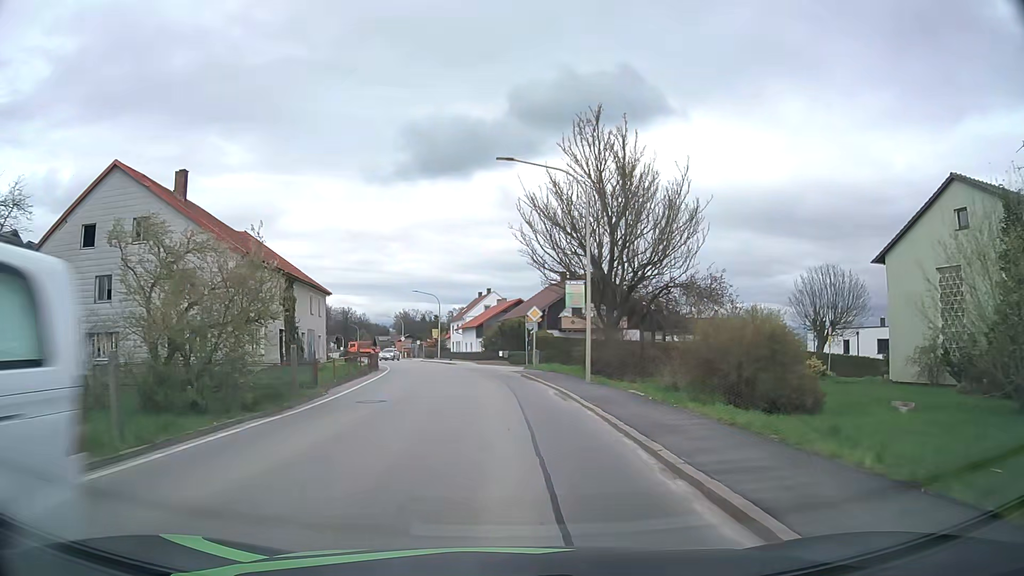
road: secondary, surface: asphalt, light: Day
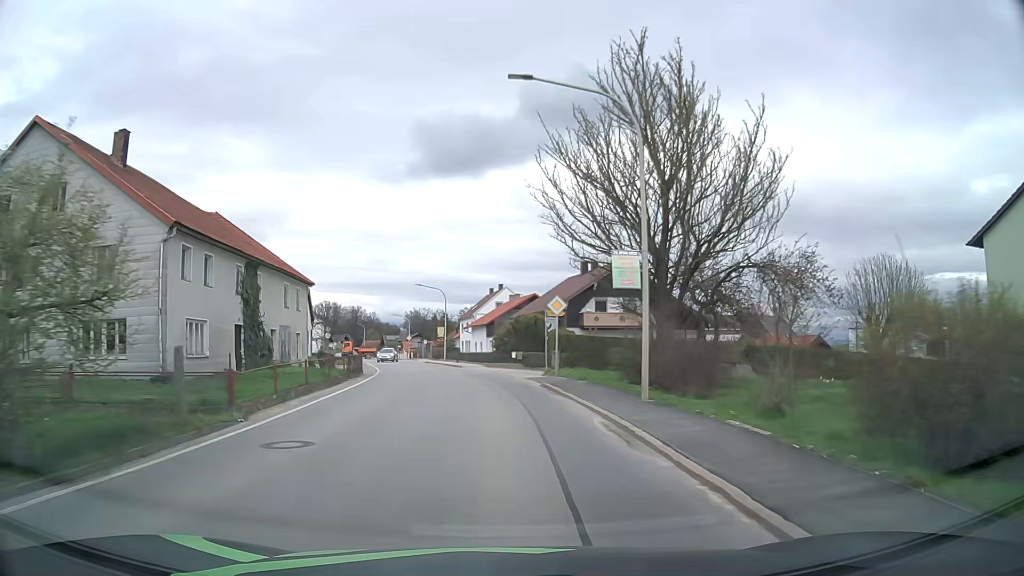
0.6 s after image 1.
(-0.1, +7.2) m; -1°
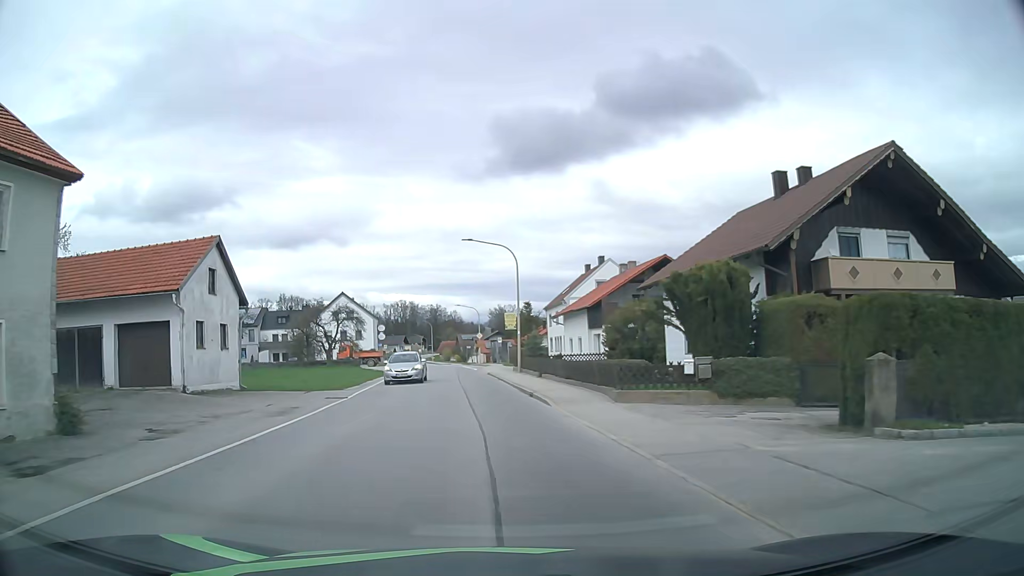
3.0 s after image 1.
(-1.5, +28.6) m; -7°
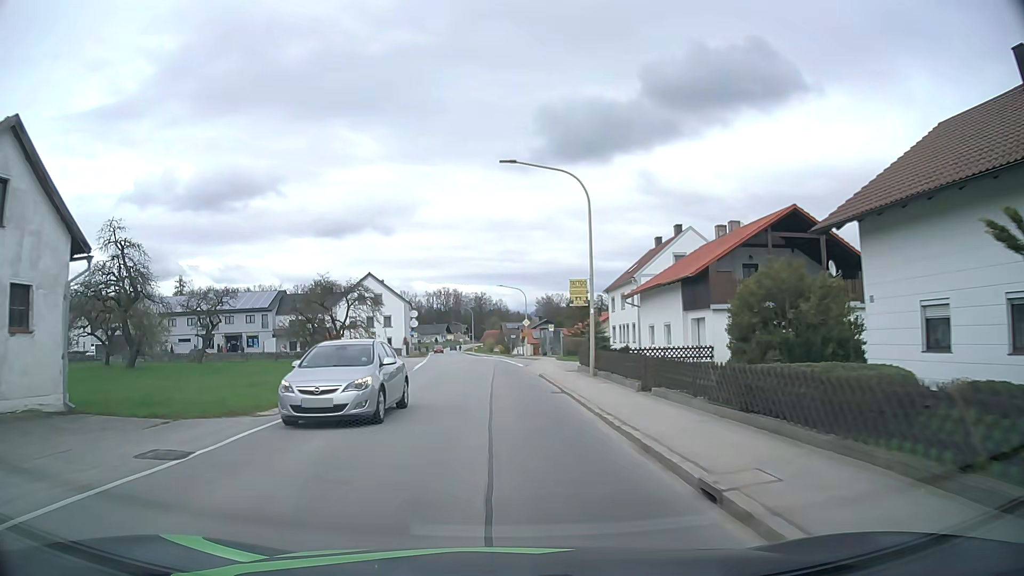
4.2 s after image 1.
(-0.7, +14.4) m; -5°
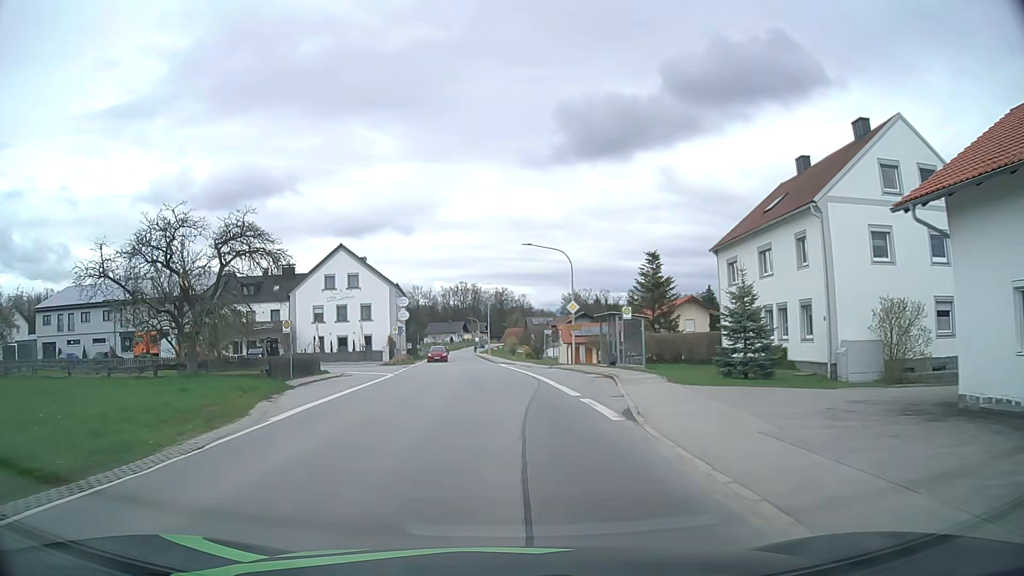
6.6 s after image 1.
(-0.4, +29.4) m; -1°
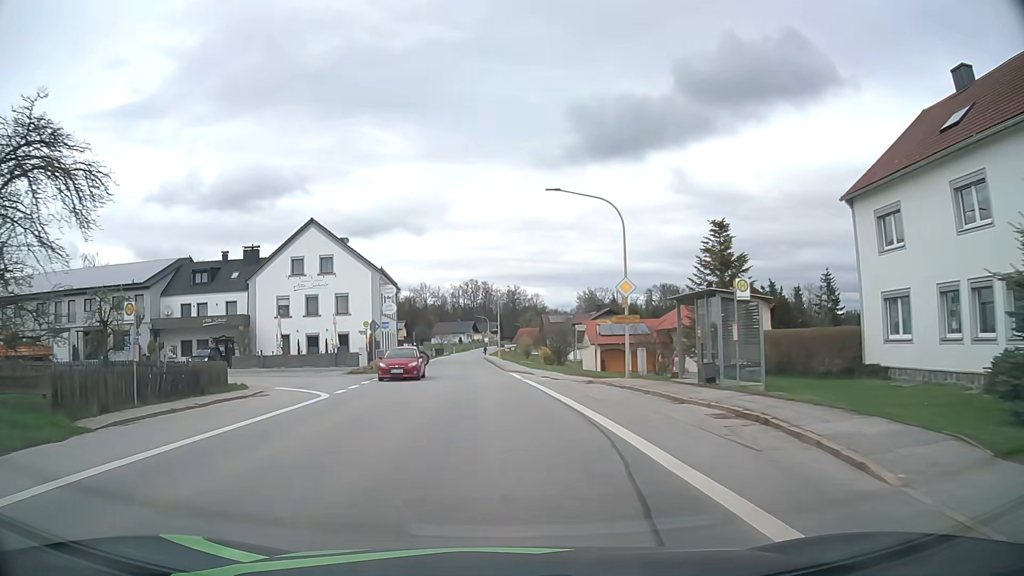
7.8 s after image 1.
(-0.2, +15.0) m; -1°
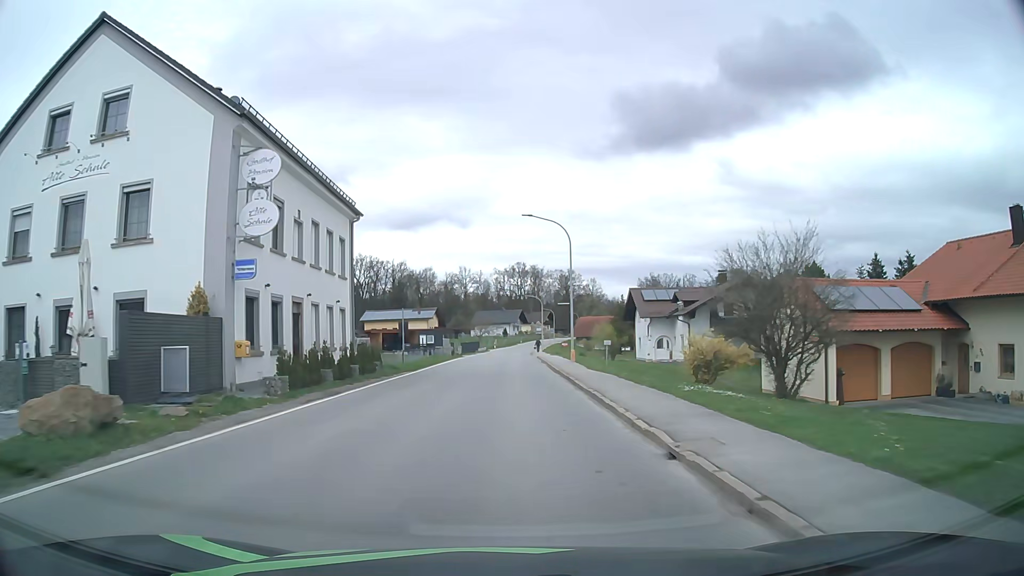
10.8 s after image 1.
(-1.8, +38.2) m; -4°
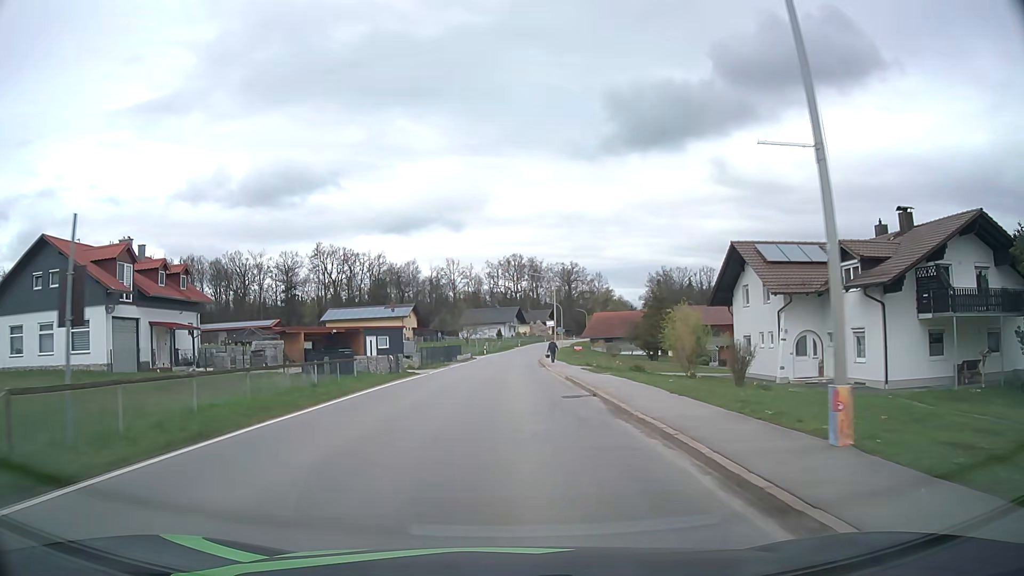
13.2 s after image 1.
(+0.1, +30.8) m; 0°
(0, +10) (0, +20) (0, +30) (0, +40) (0, +50) (+1, +60) (+1, +70) (+2, +80) (+3, +90) (+4, +100) m
